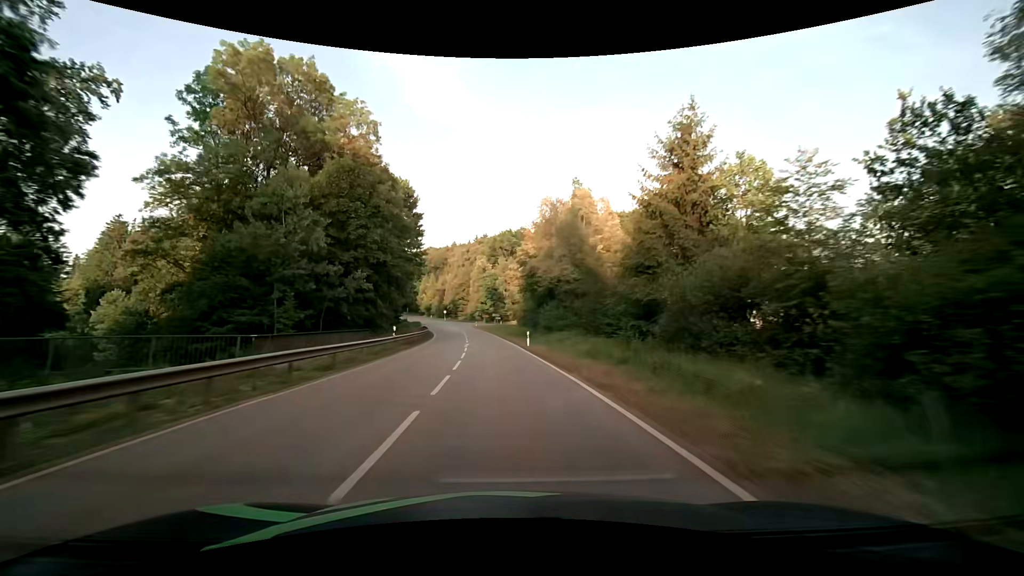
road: secondary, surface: asphalt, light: Day
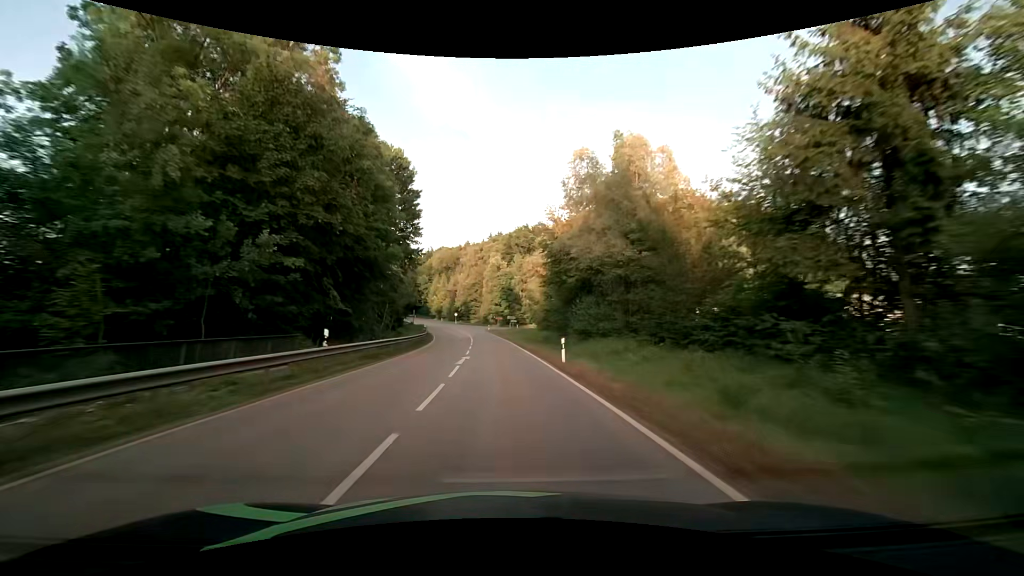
(-0.2, +13.7) m; -2°
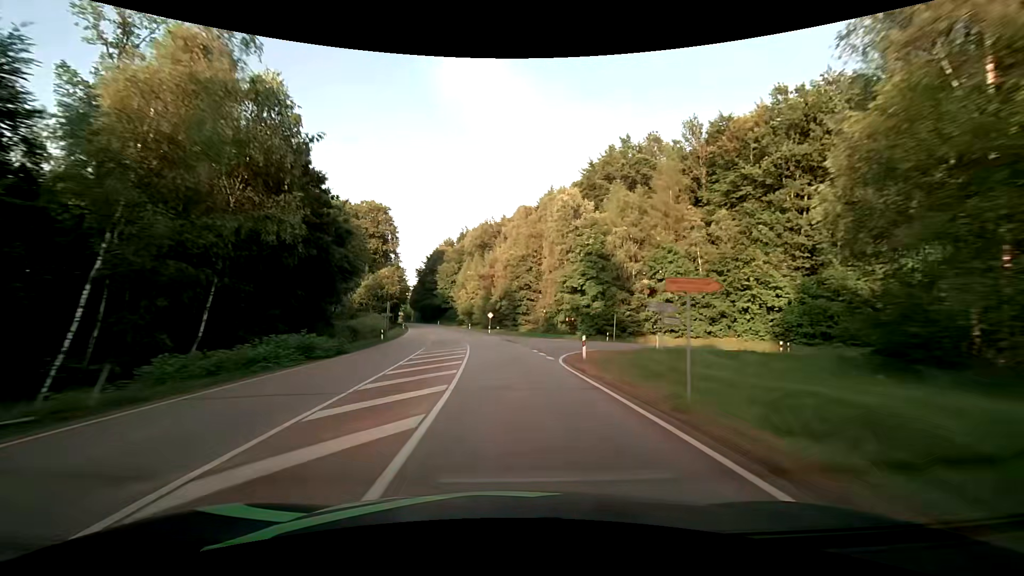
(-4.3, +71.8) m; -6°
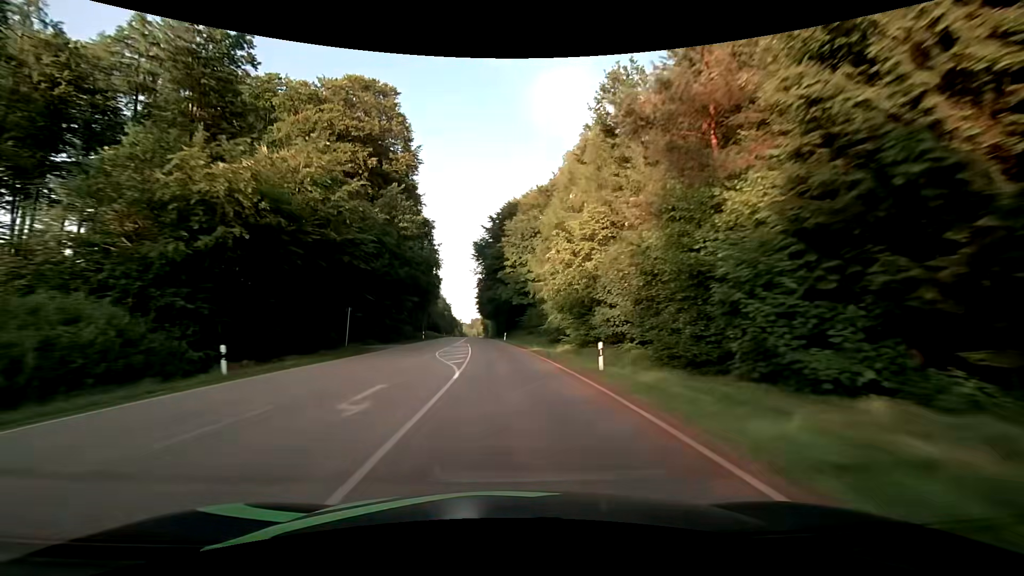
(-6.3, +75.9) m; -10°
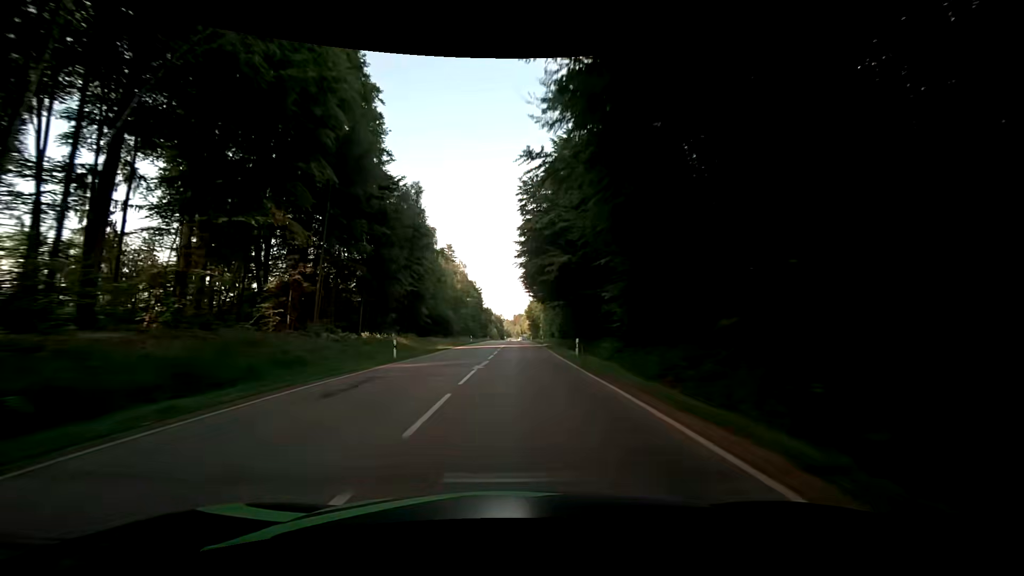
(-5.3, +78.1) m; -5°
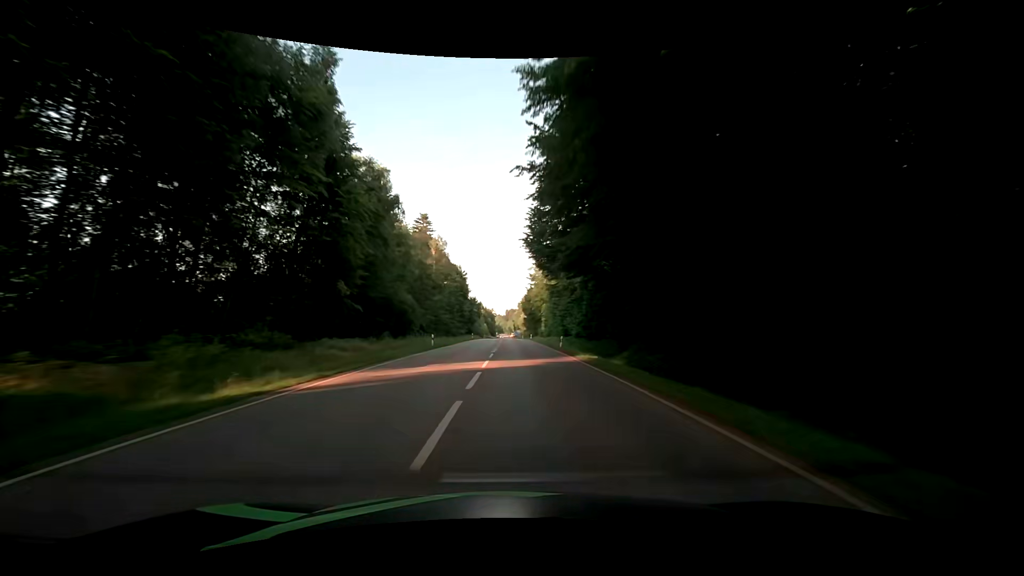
(0.0, +31.2) m; 0°
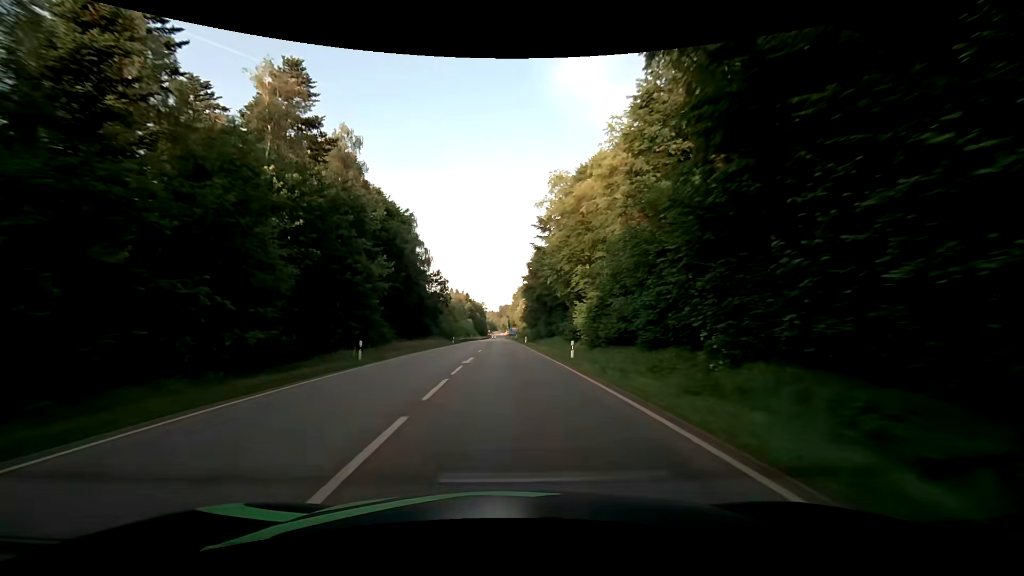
(+1.0, +61.6) m; +1°
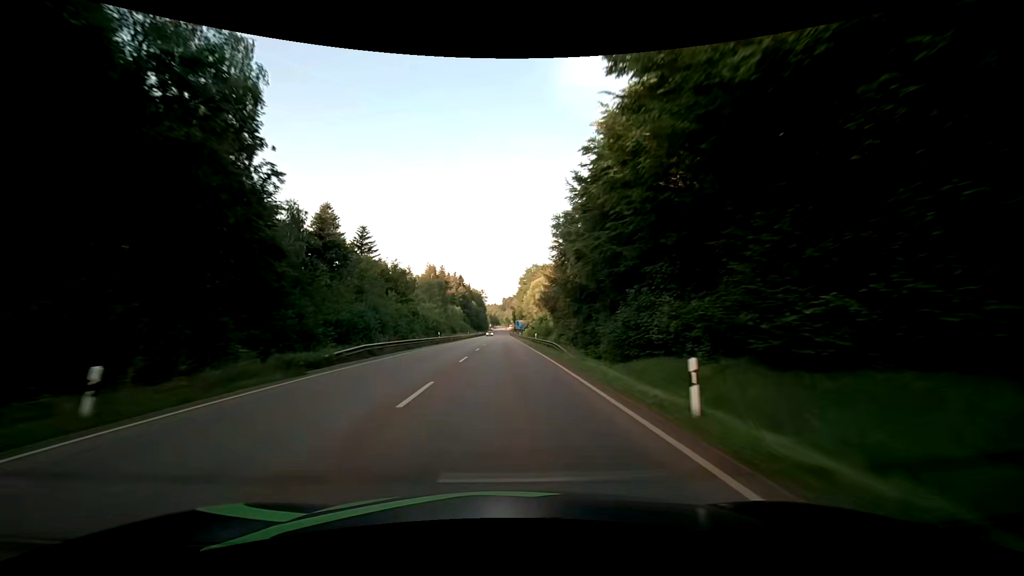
(-0.3, +61.5) m; 0°
(0, +10) (0, +20) (0, +30) (0, +40) (0, +50) (0, +60) (0, +70) (0, +80) (0, +90) (0, +100) m
